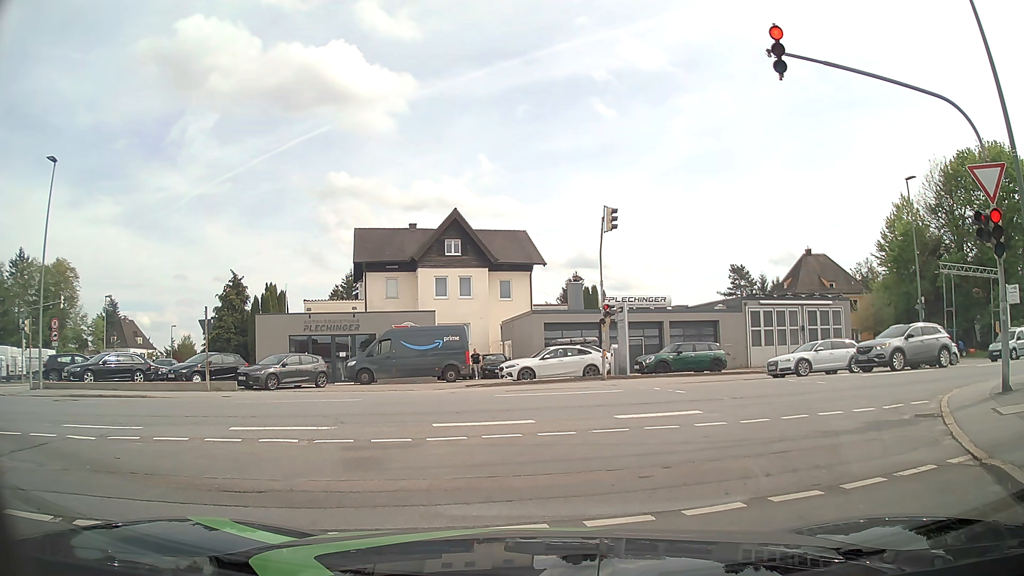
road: residential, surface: asphalt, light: Day
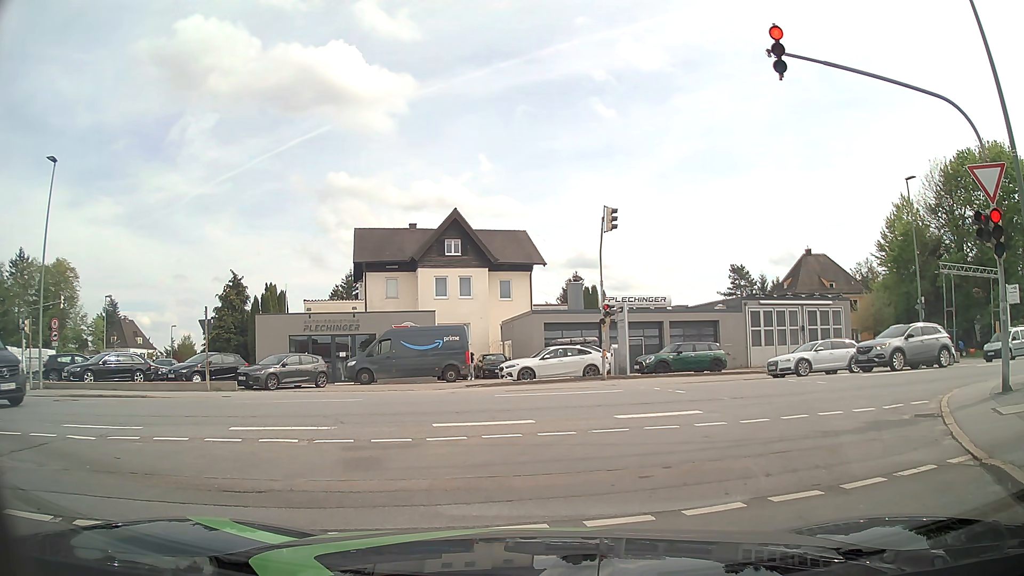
(0.0, 0.0) m; 0°
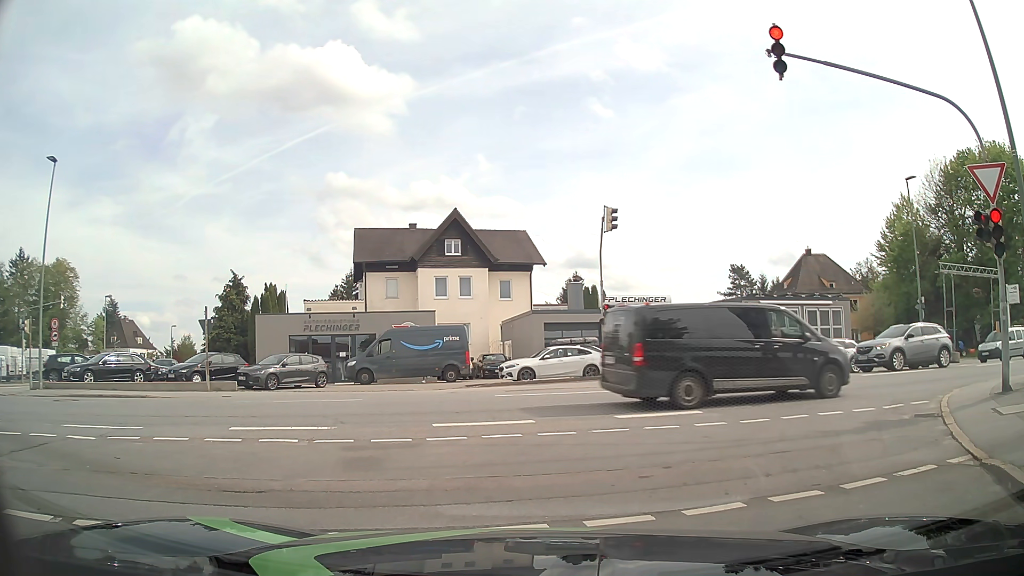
(0.0, 0.0) m; 0°
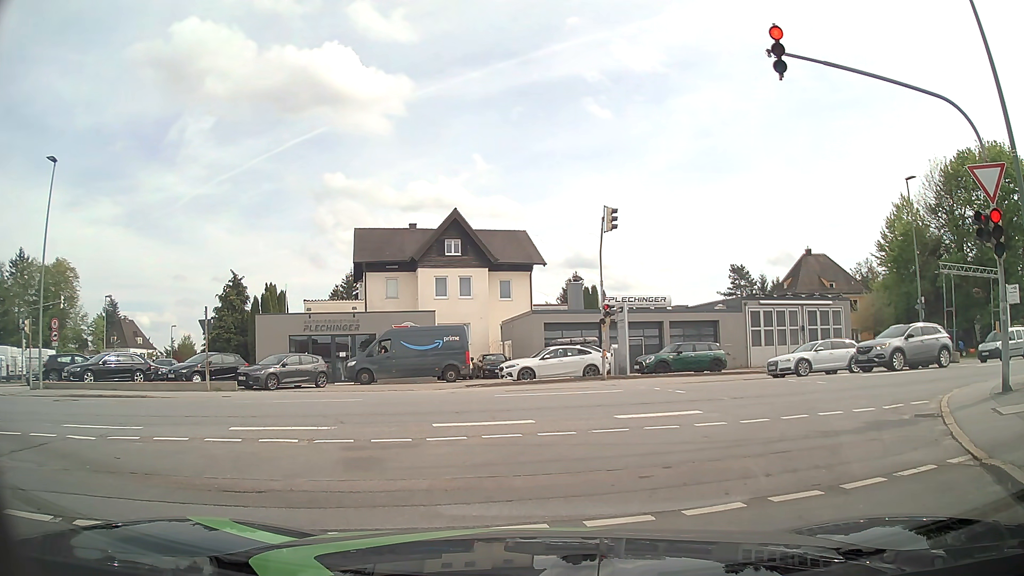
(0.0, 0.0) m; 0°
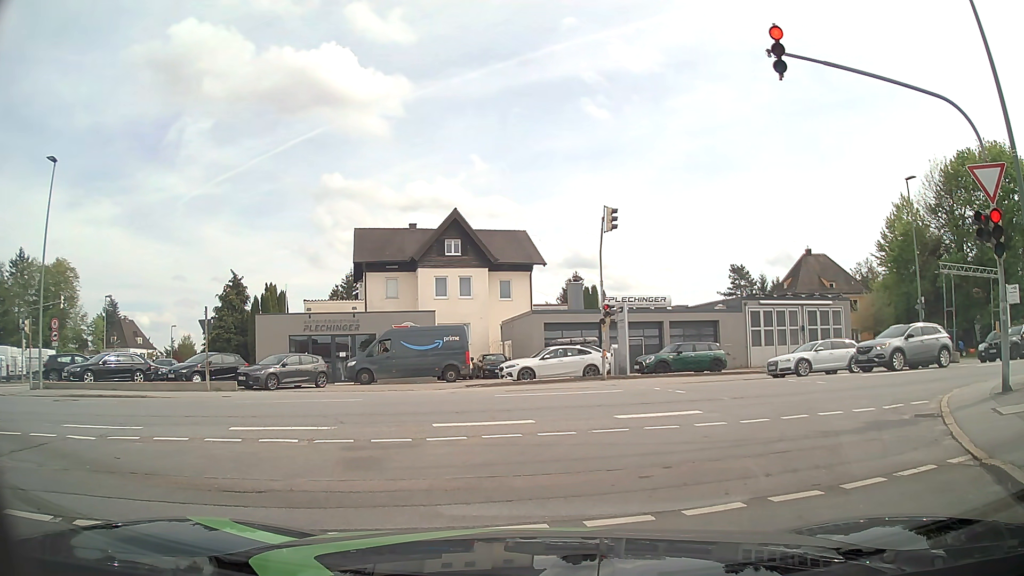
(0.0, 0.0) m; 0°
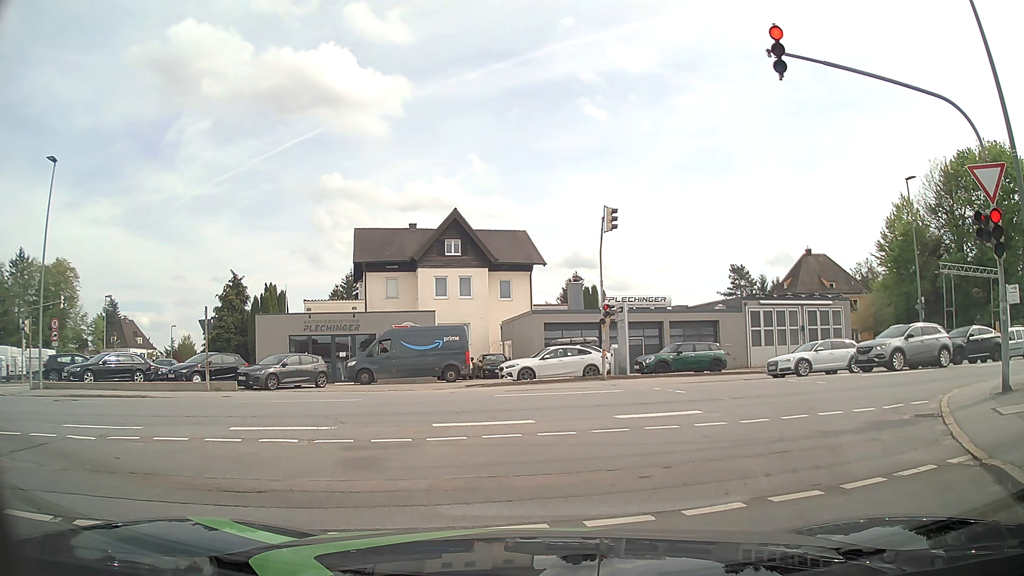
(0.0, 0.0) m; 0°
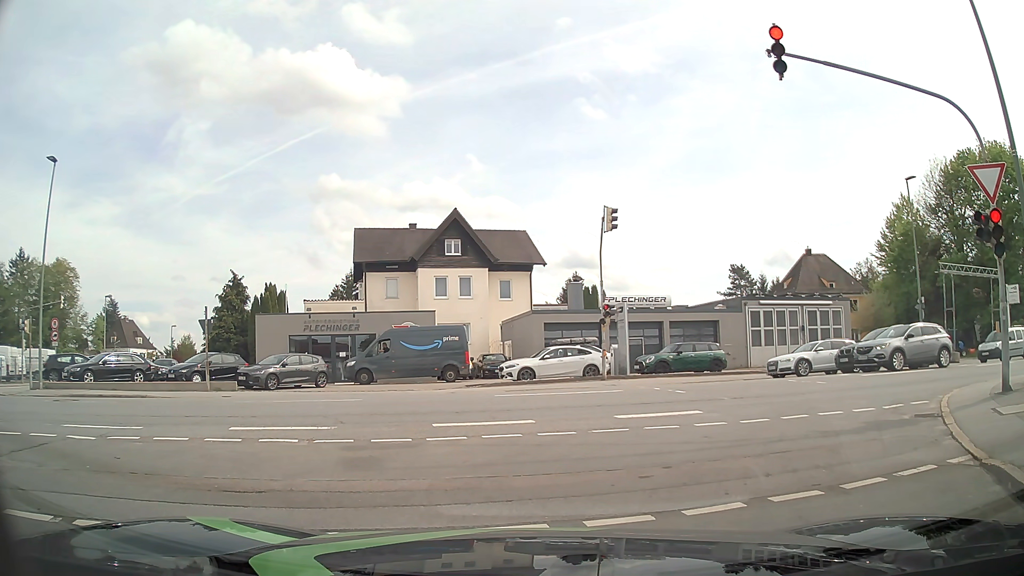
(0.0, 0.0) m; 0°
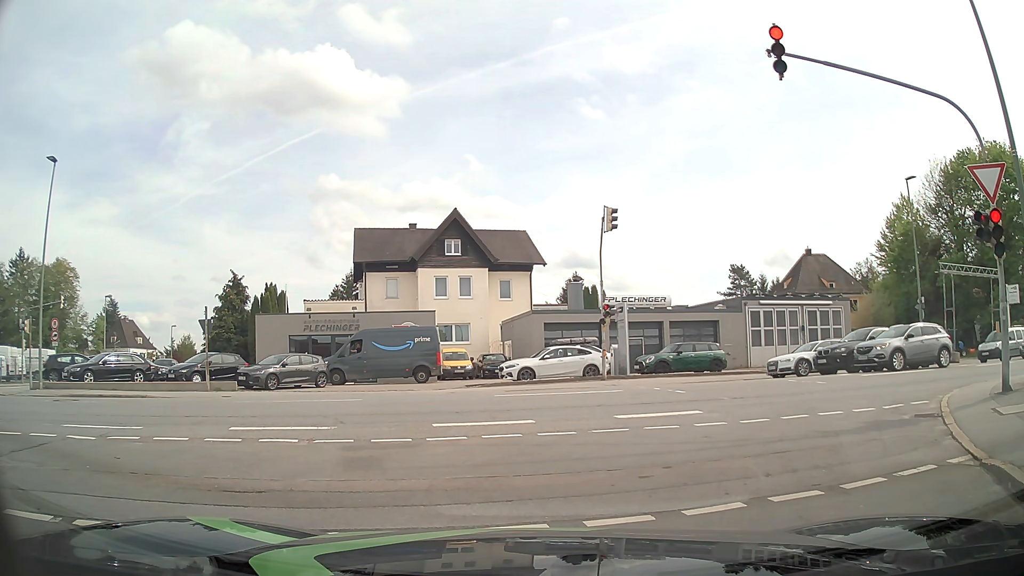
(0.0, 0.0) m; 0°
(+2, +10) (+9, +16) (+19, +20) (+28, +22) (+38, +25) (+48, +27) (+57, +30) (+67, +32) (+77, +35) (+86, +37) m
